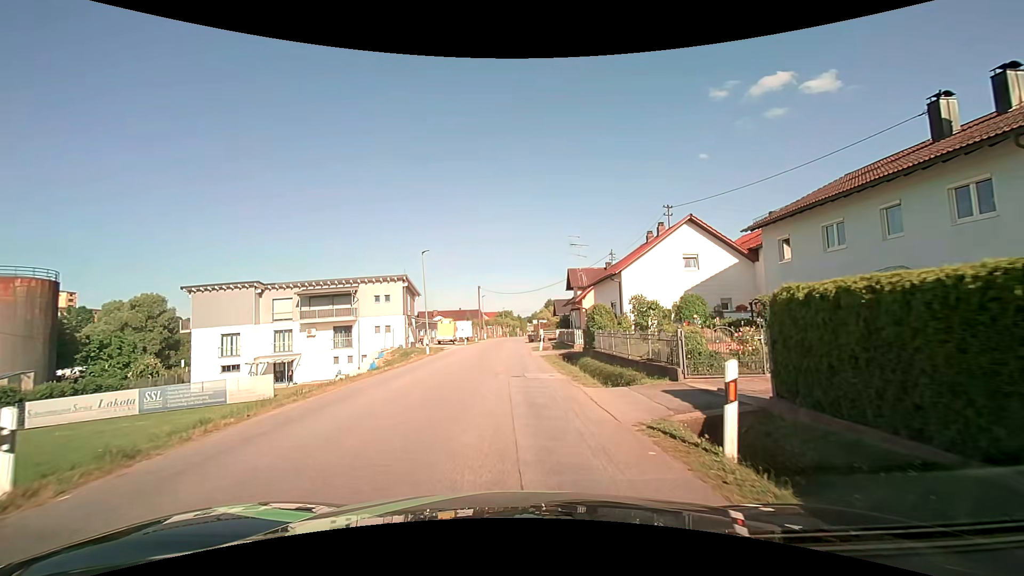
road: unclassified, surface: asphalt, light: Day
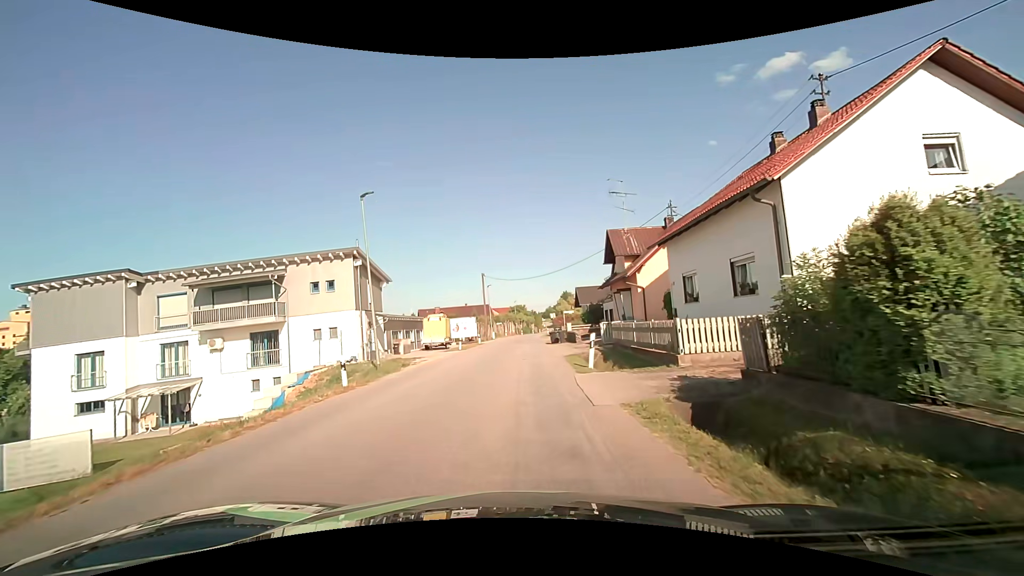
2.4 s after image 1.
(0.0, +17.9) m; -1°
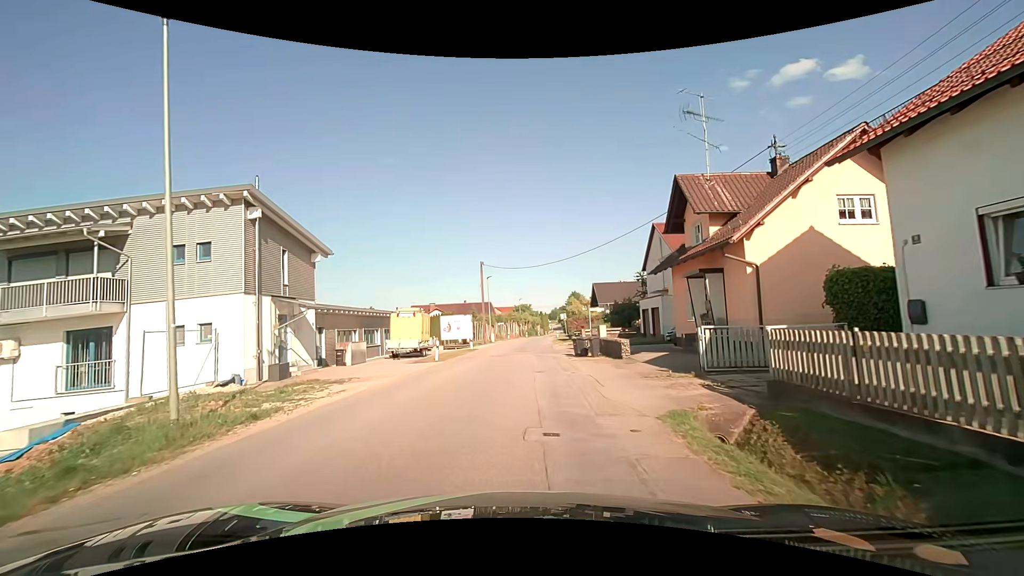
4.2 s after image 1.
(-0.1, +13.6) m; 0°
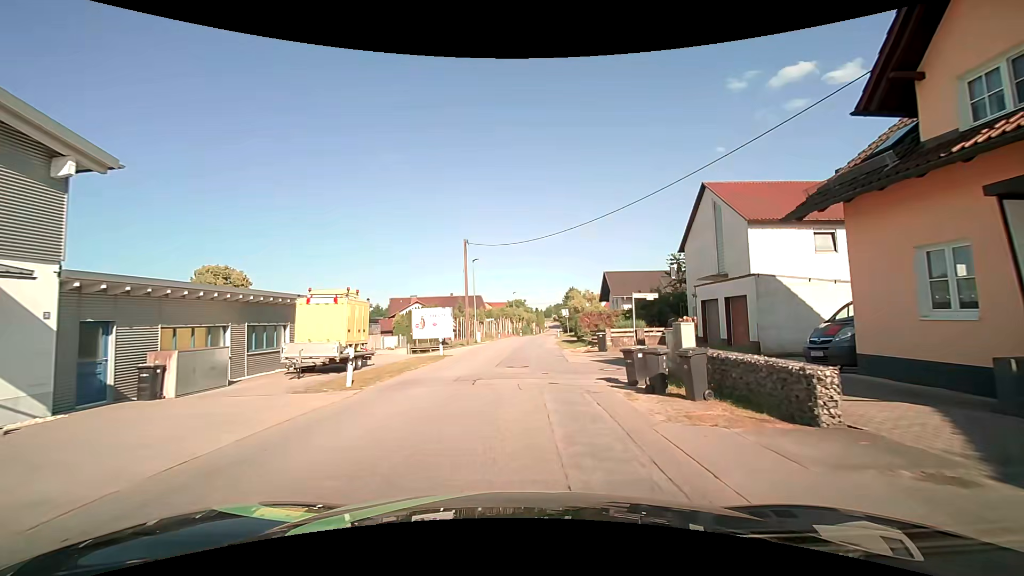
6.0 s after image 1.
(-0.1, +13.4) m; 0°
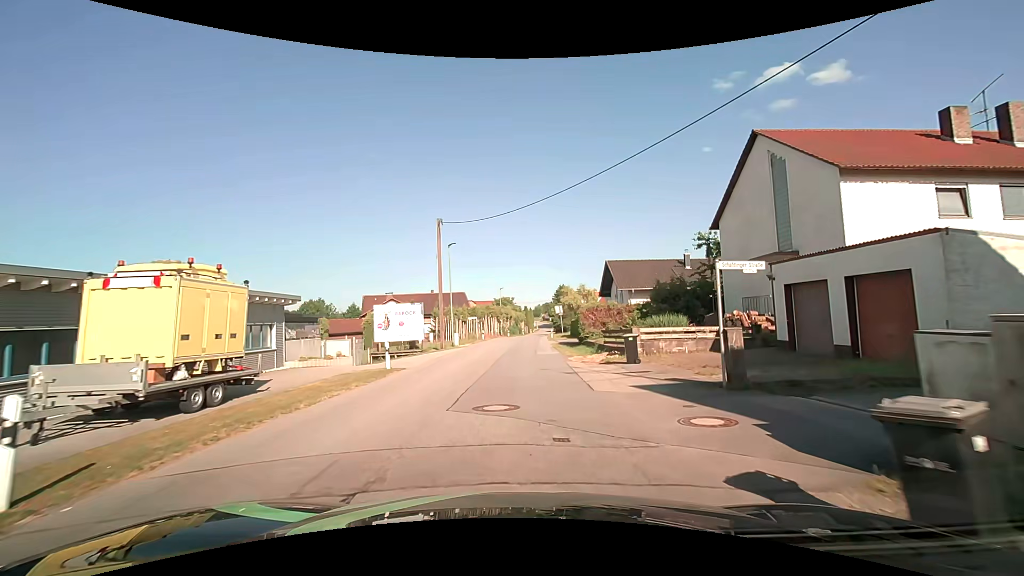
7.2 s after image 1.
(+0.2, +9.0) m; +2°
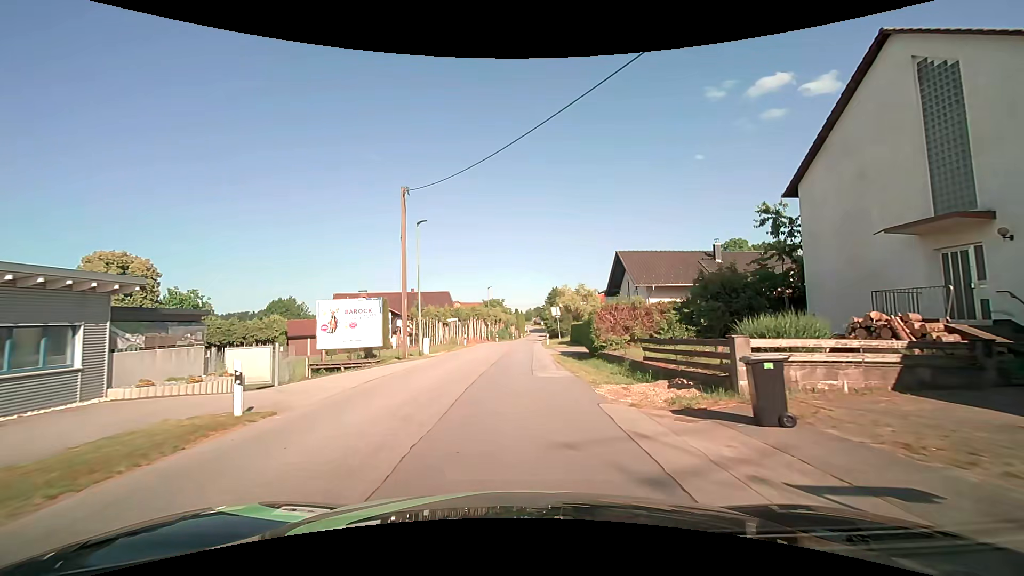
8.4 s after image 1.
(+0.1, +9.3) m; +1°
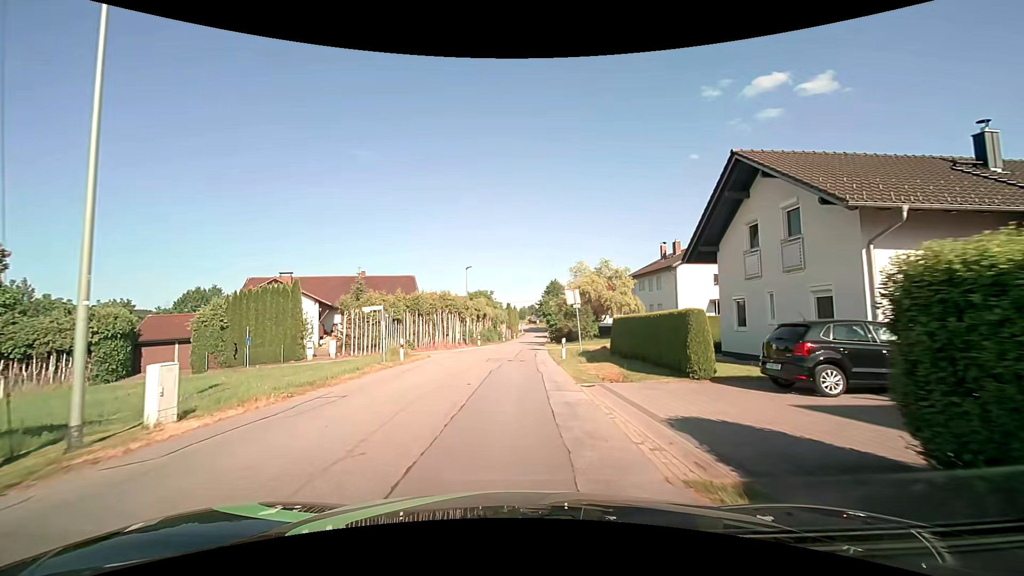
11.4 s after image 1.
(+0.3, +22.6) m; +1°
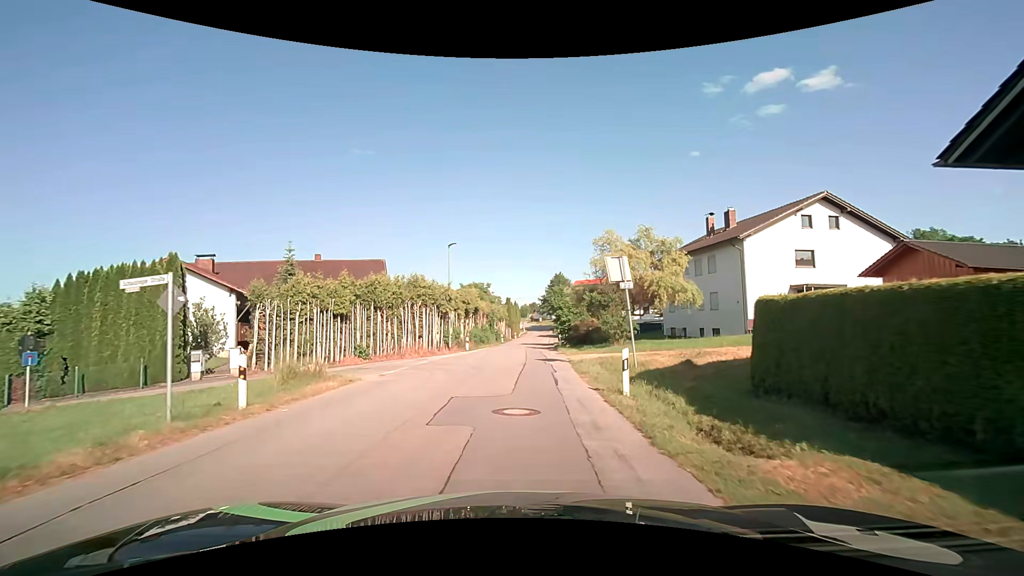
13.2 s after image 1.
(+0.1, +13.6) m; +1°
(0, +10) (0, +20) (0, +30) (+1, +40) (+1, +50) (+2, +60) (+2, +70) (+3, +80) (+4, +90) (+4, +100) m
